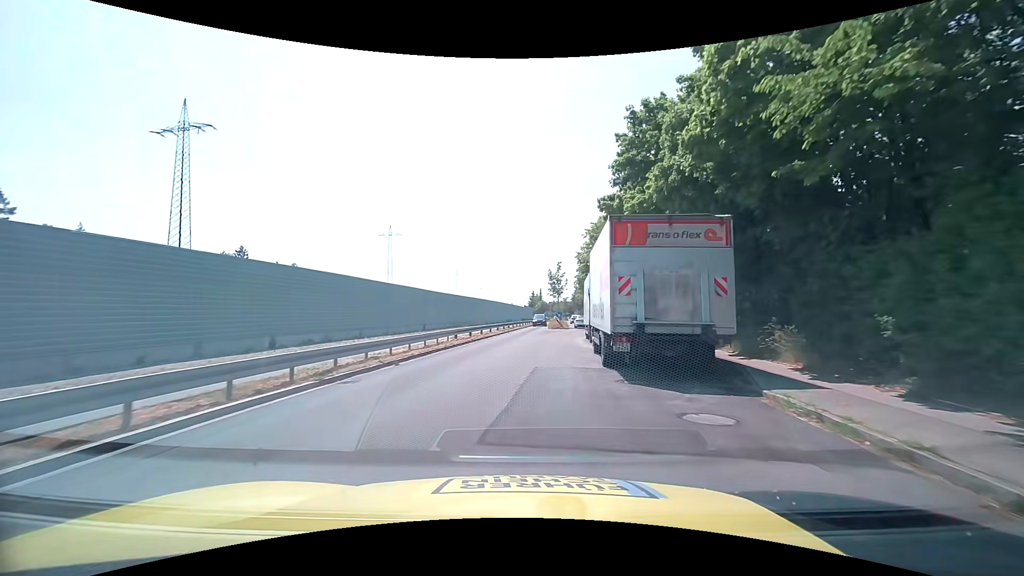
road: tertiary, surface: asphalt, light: Day
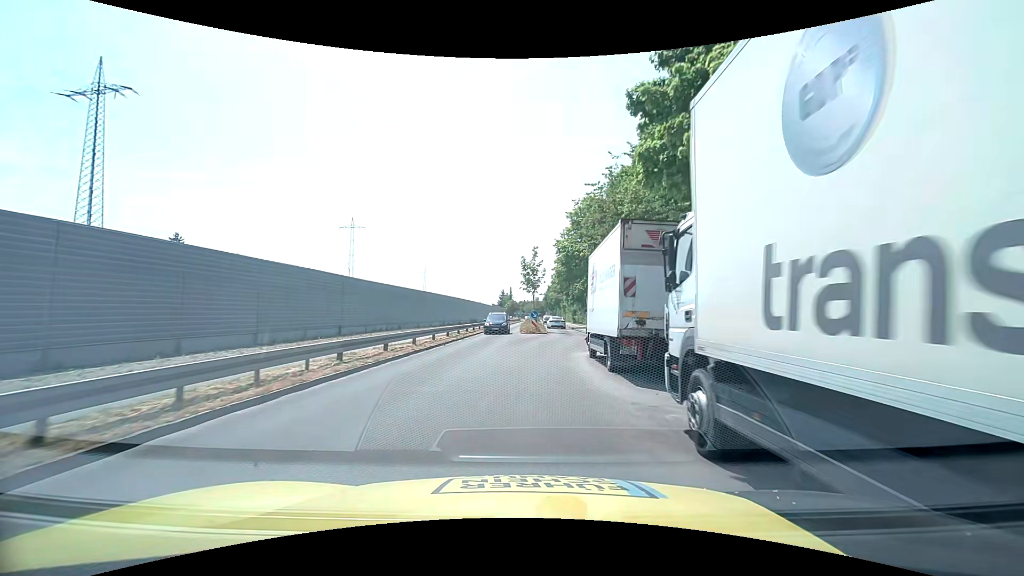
(+0.3, +13.2) m; +4°
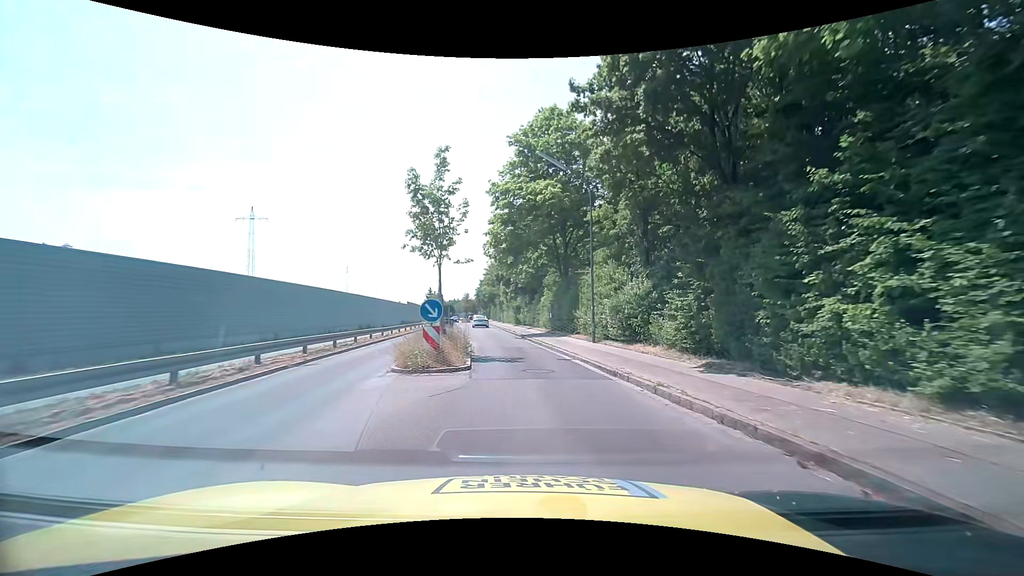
(+1.2, +26.4) m; +7°
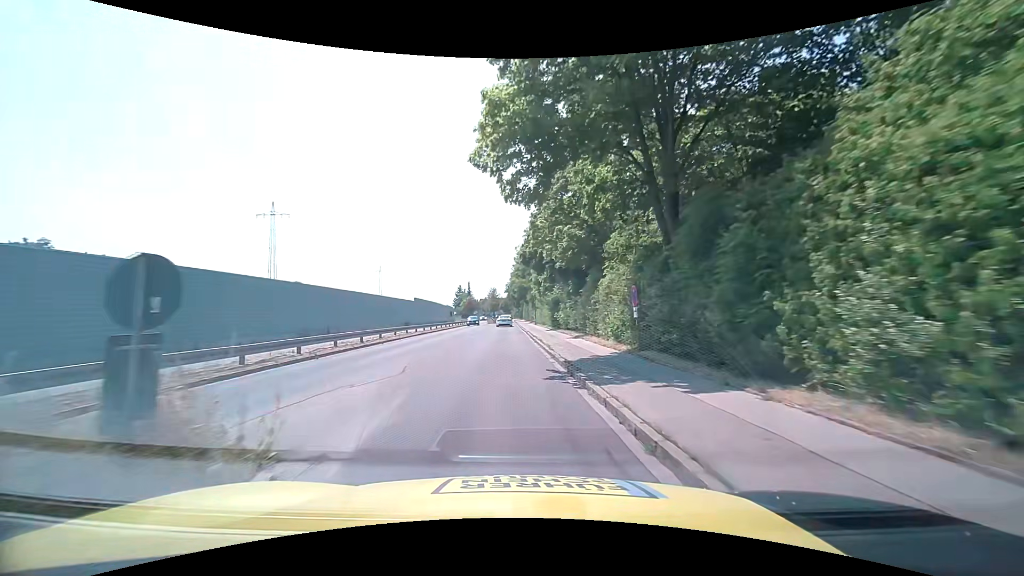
(+0.1, +20.1) m; -3°
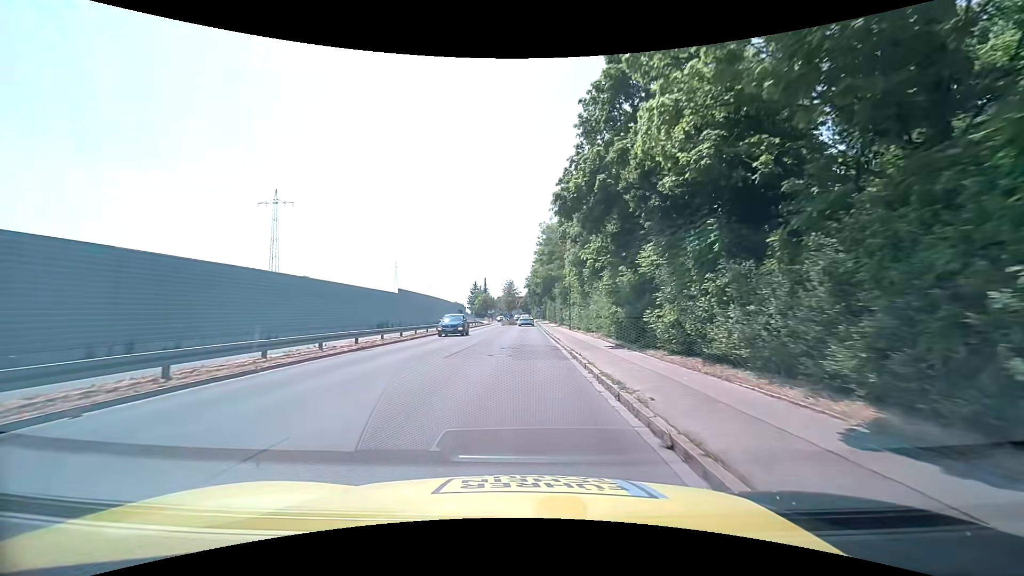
(-0.8, +20.3) m; -3°
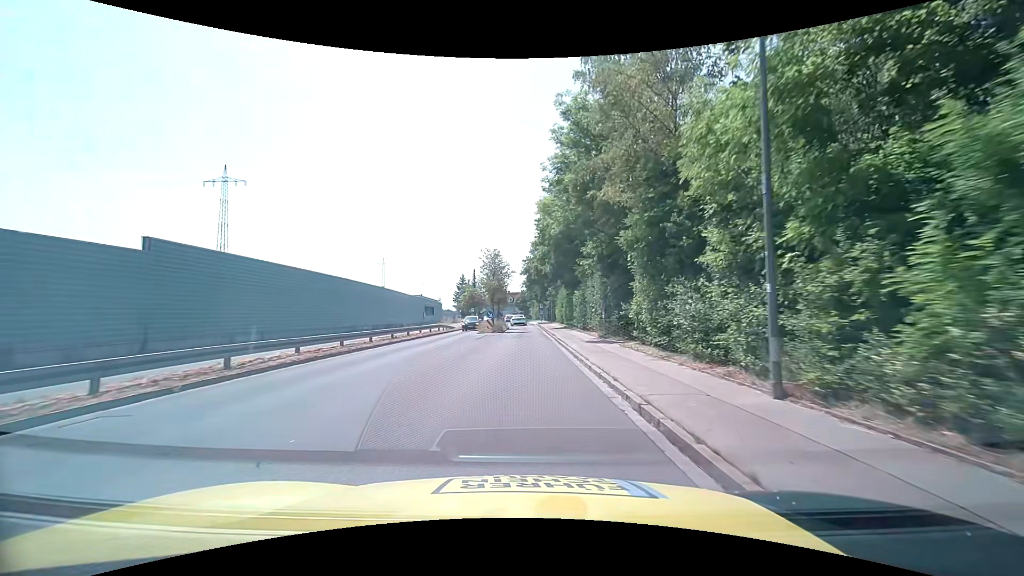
(+0.6, +34.0) m; +1°
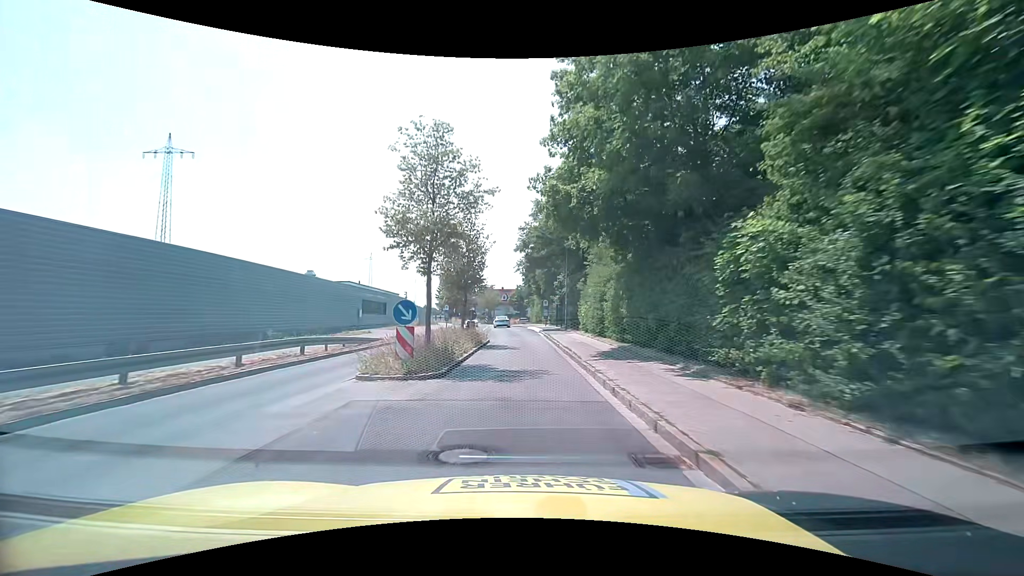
(-0.1, +27.2) m; 0°
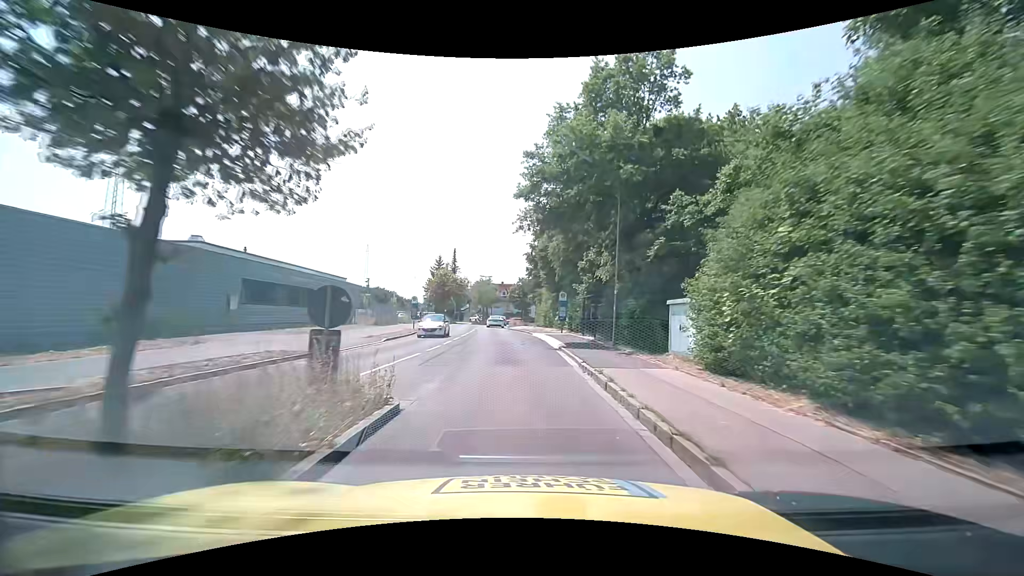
(-0.3, +20.3) m; -1°
(0, +10) (0, +20) (-1, +30) (-2, +40) (-2, +50) (-3, +60) (-3, +70) (-3, +80) (-3, +90) (-6, +100) m
